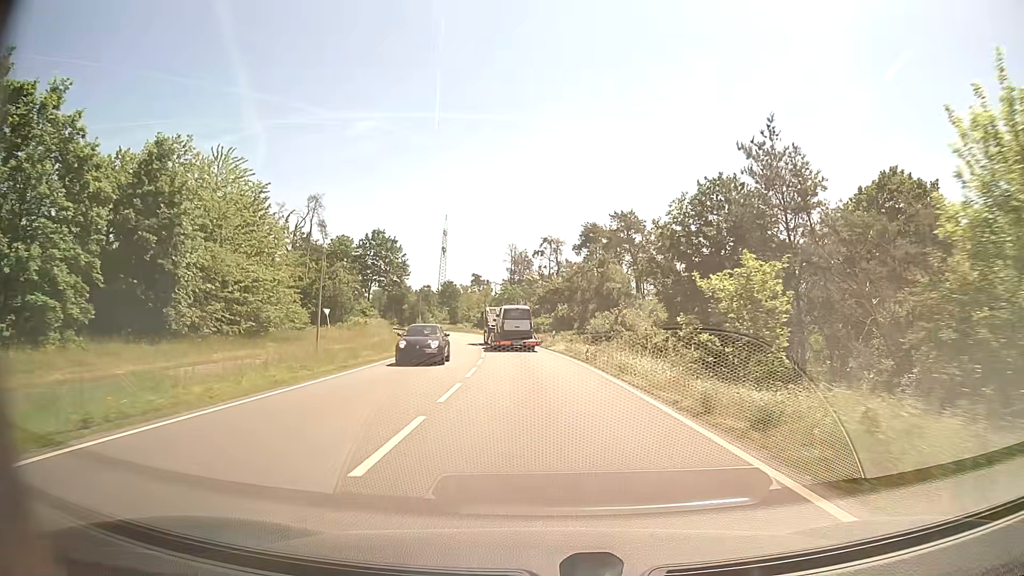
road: primary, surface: asphalt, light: Day
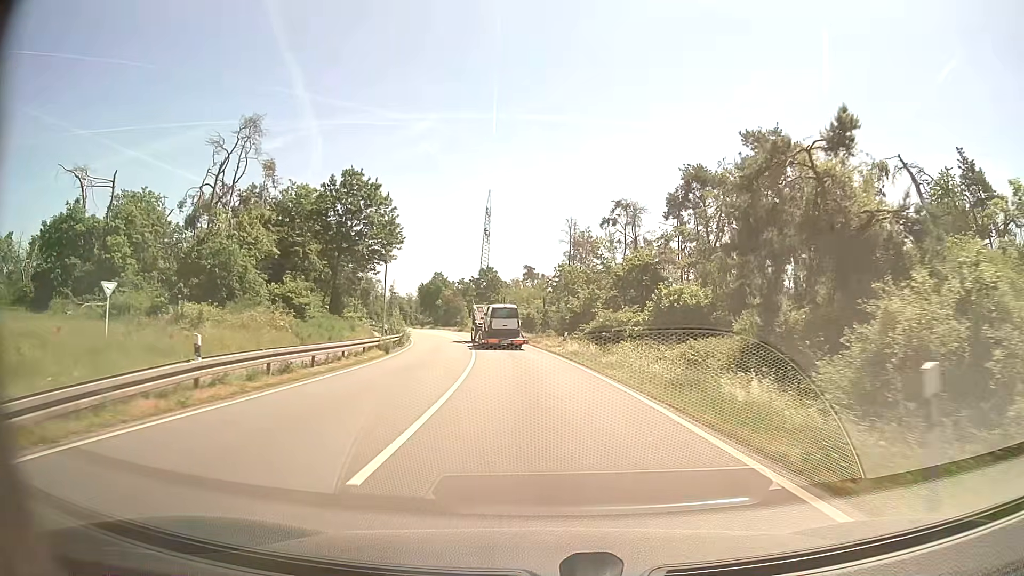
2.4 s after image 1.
(-1.7, +37.2) m; -5°
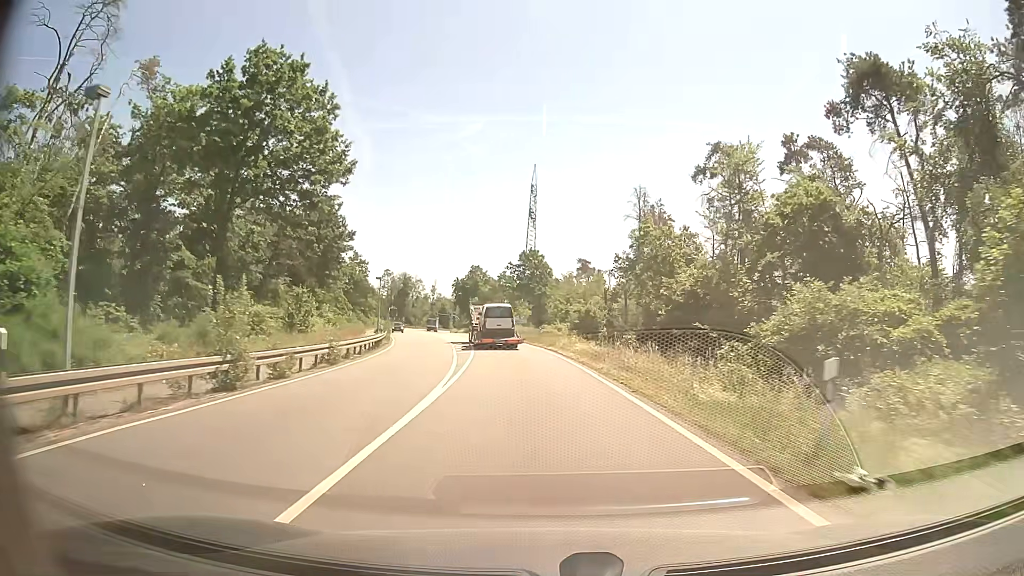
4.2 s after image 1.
(-1.0, +28.4) m; -4°
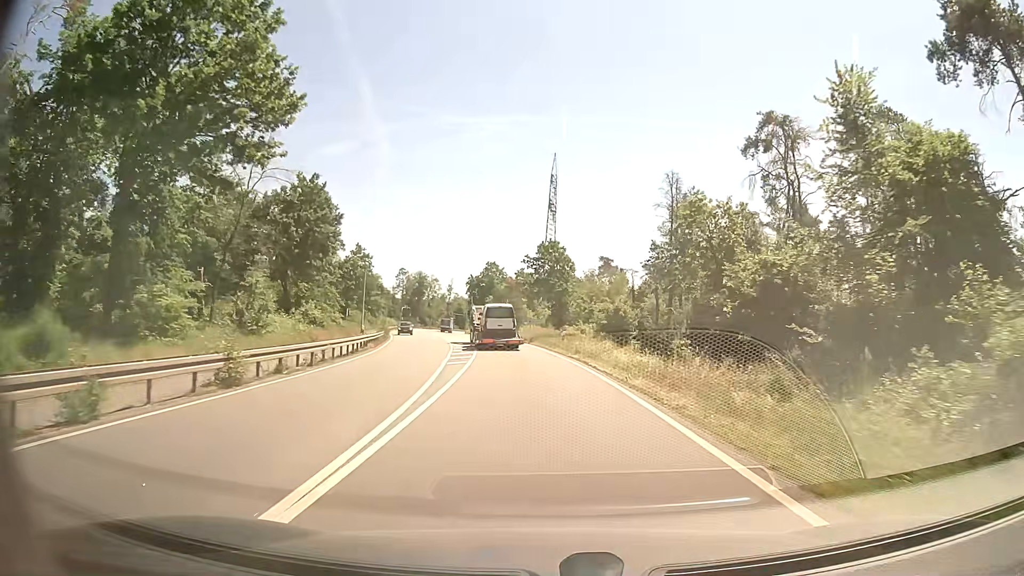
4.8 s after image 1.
(-0.2, +9.5) m; -2°
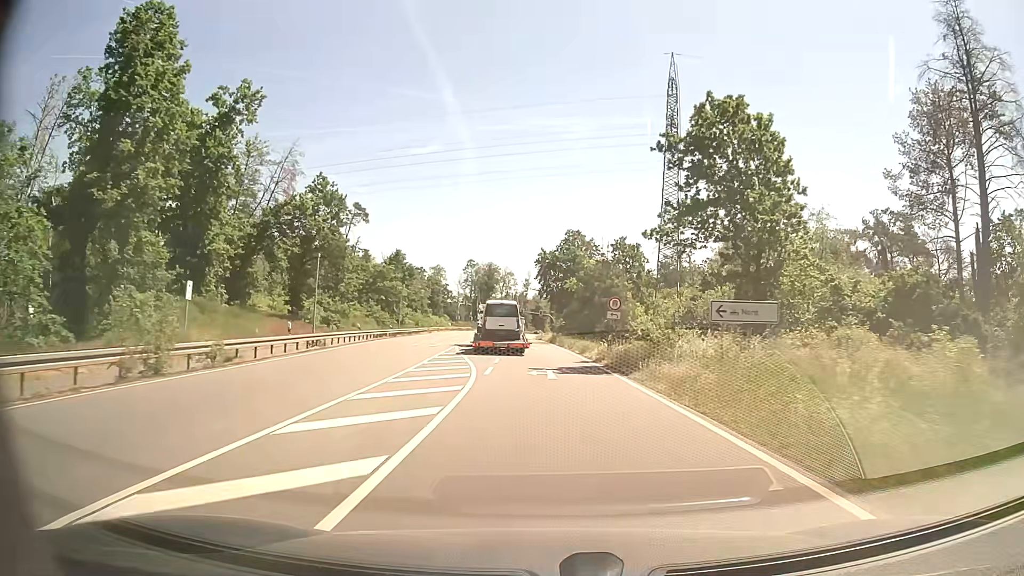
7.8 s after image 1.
(-3.1, +48.3) m; -7°
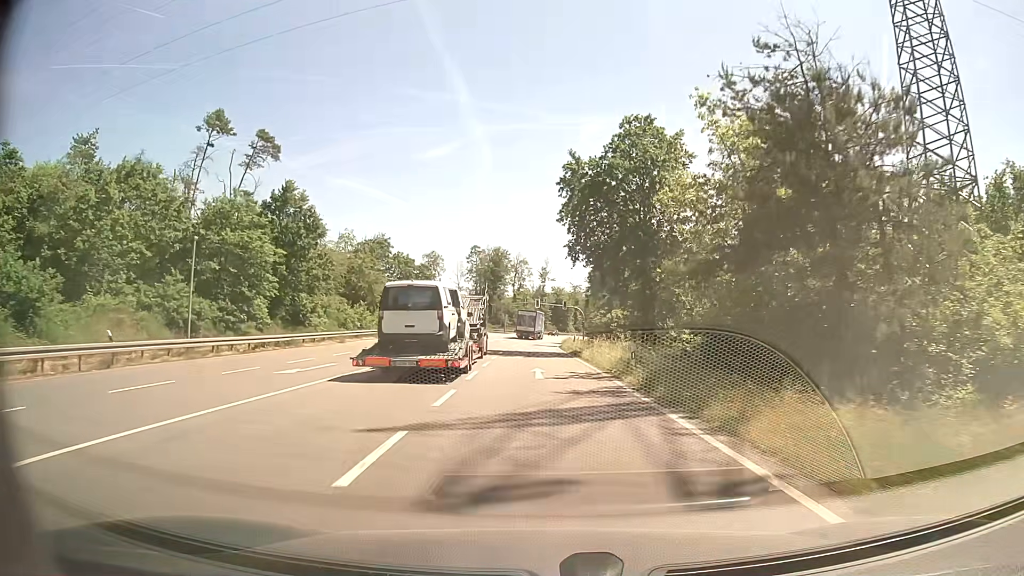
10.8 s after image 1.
(-0.7, +49.7) m; -1°
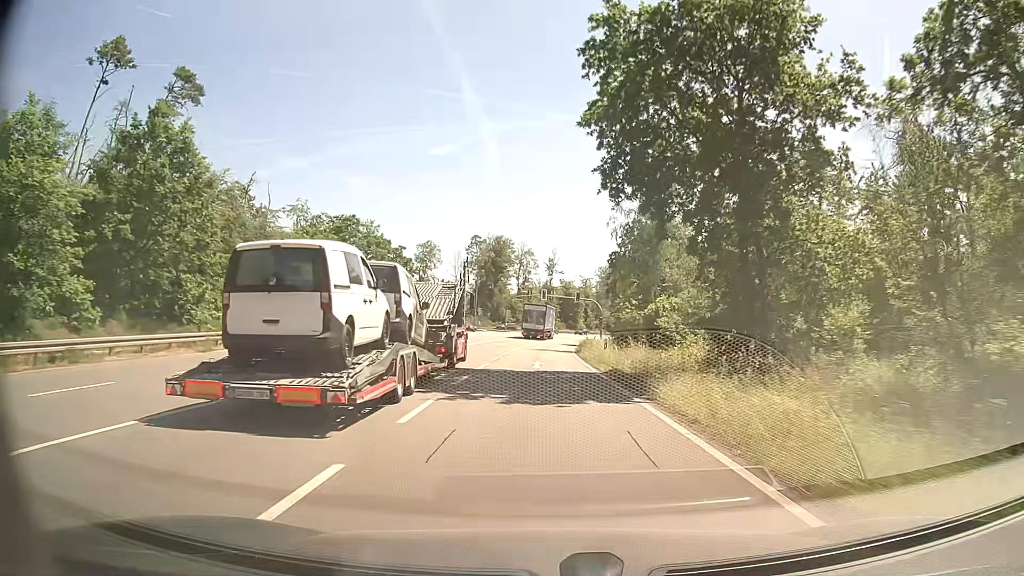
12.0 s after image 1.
(-0.1, +20.2) m; -1°
